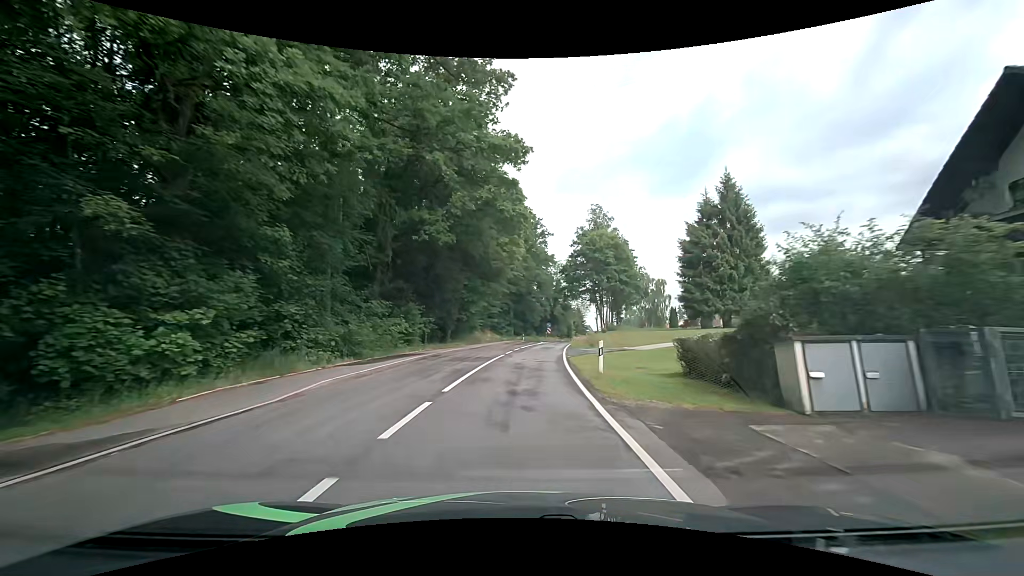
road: tertiary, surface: asphalt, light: Day
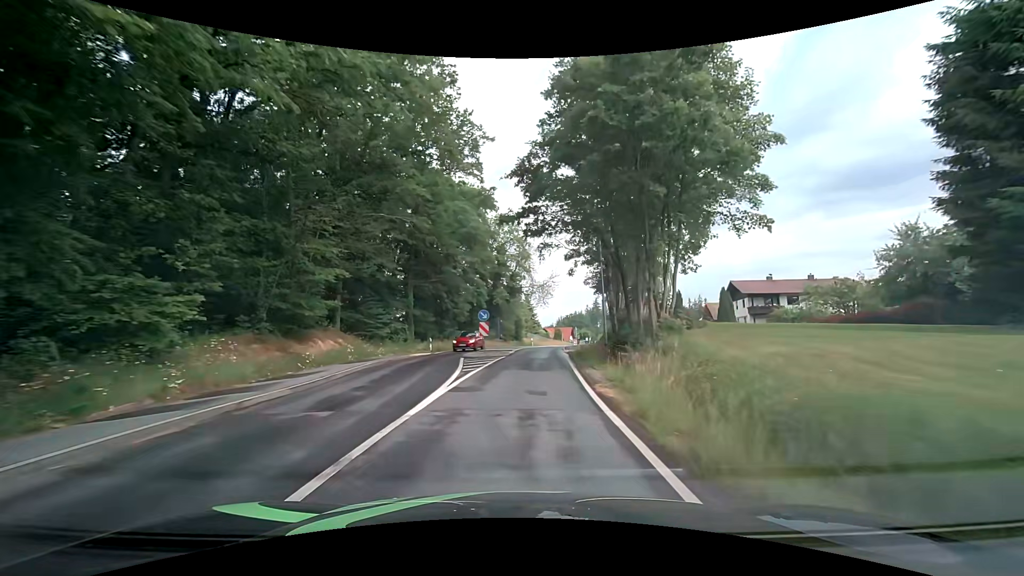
(+2.6, +41.1) m; +8°
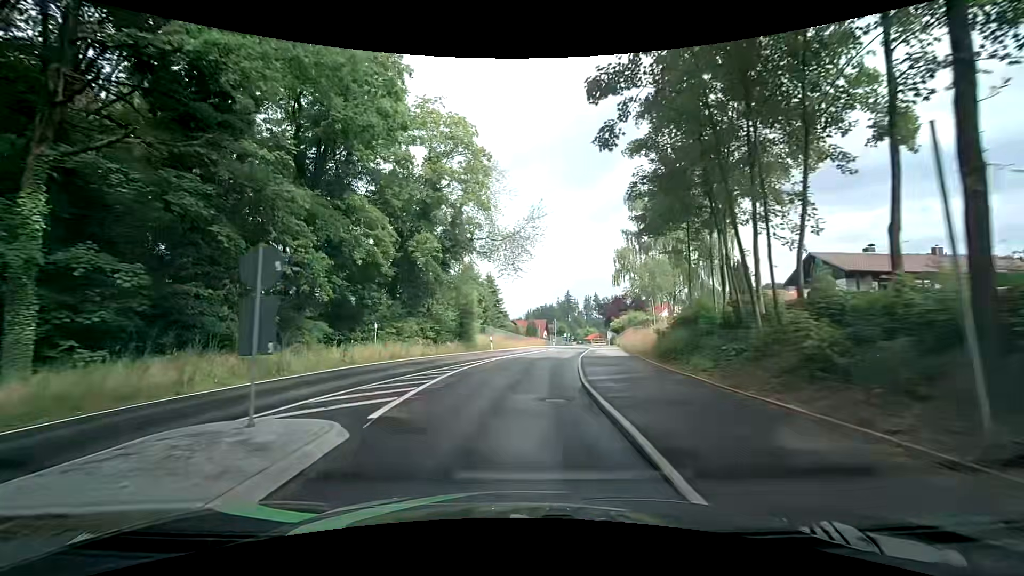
(+1.2, +29.9) m; +4°
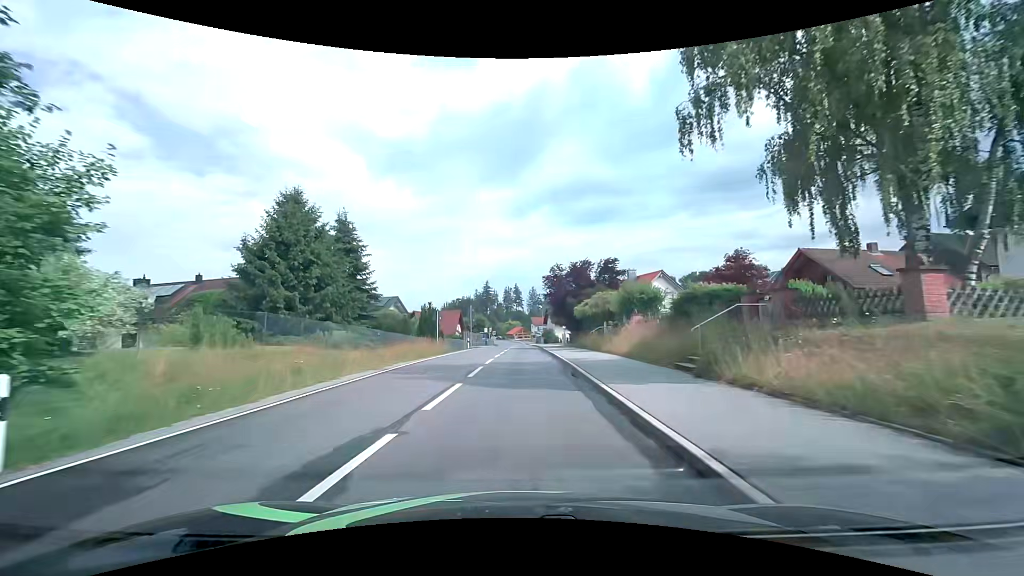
(+2.2, +32.2) m; +9°
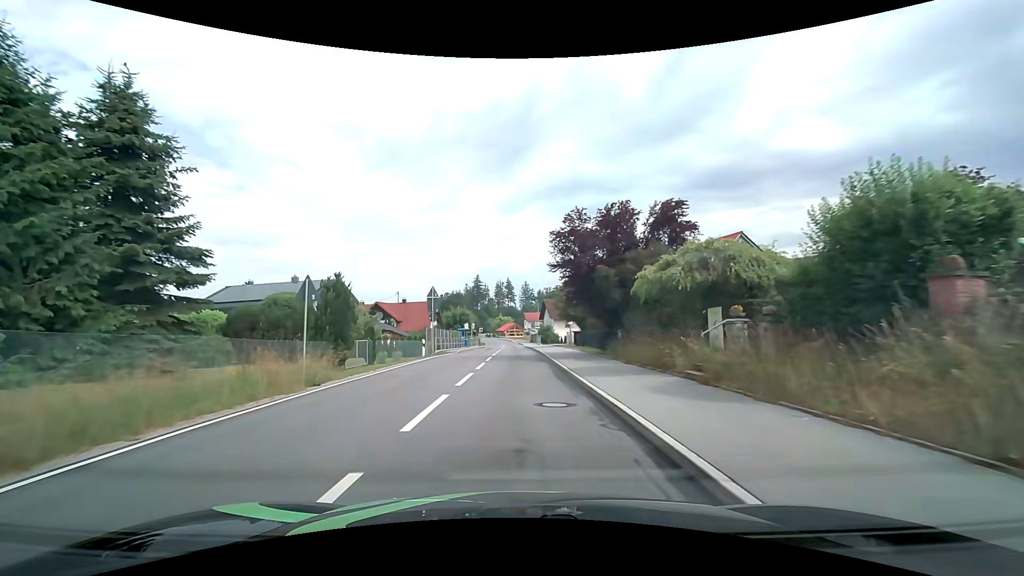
(+0.1, +19.8) m; +1°
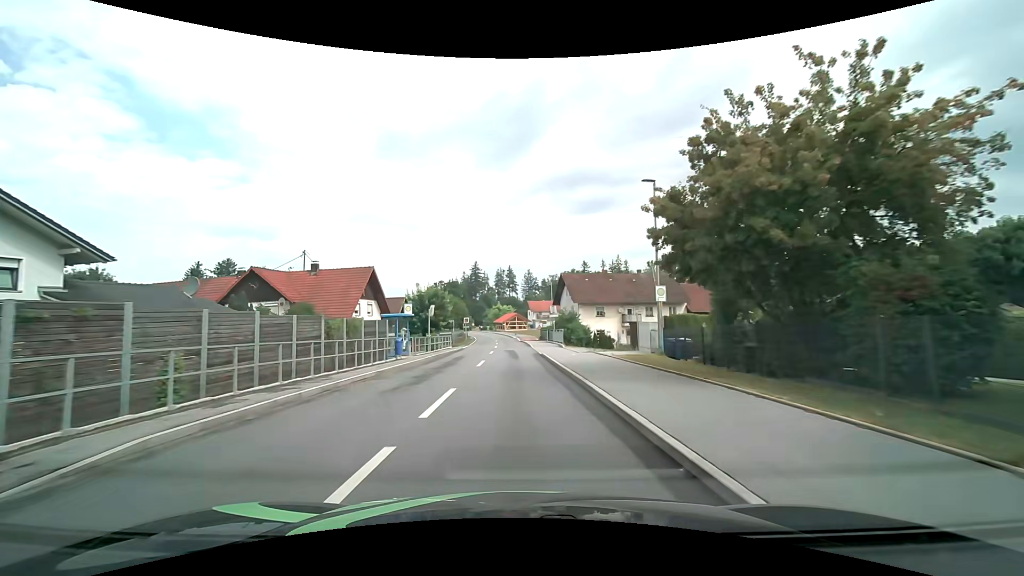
(-0.2, +35.2) m; 0°
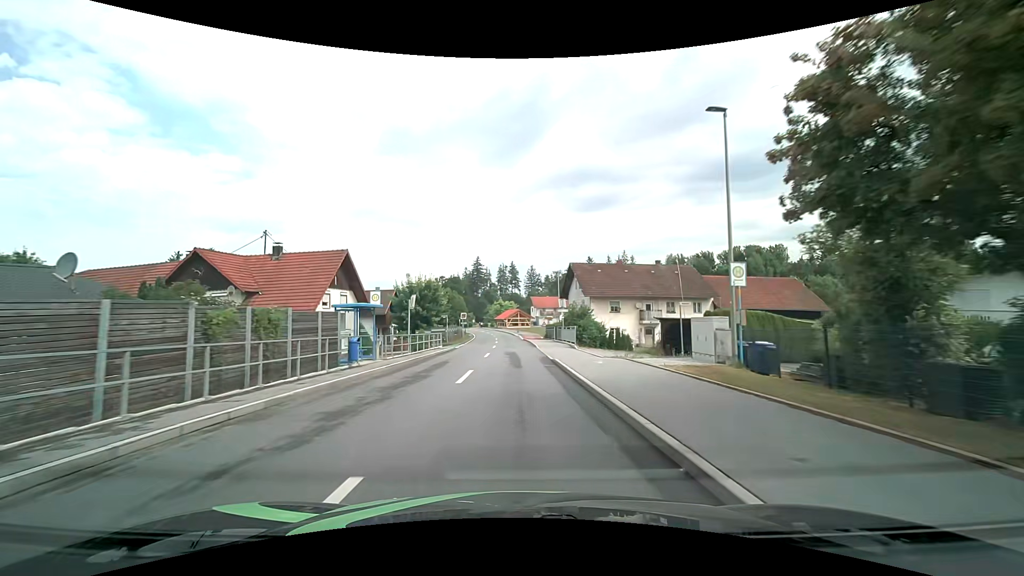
(0.0, +7.3) m; 0°
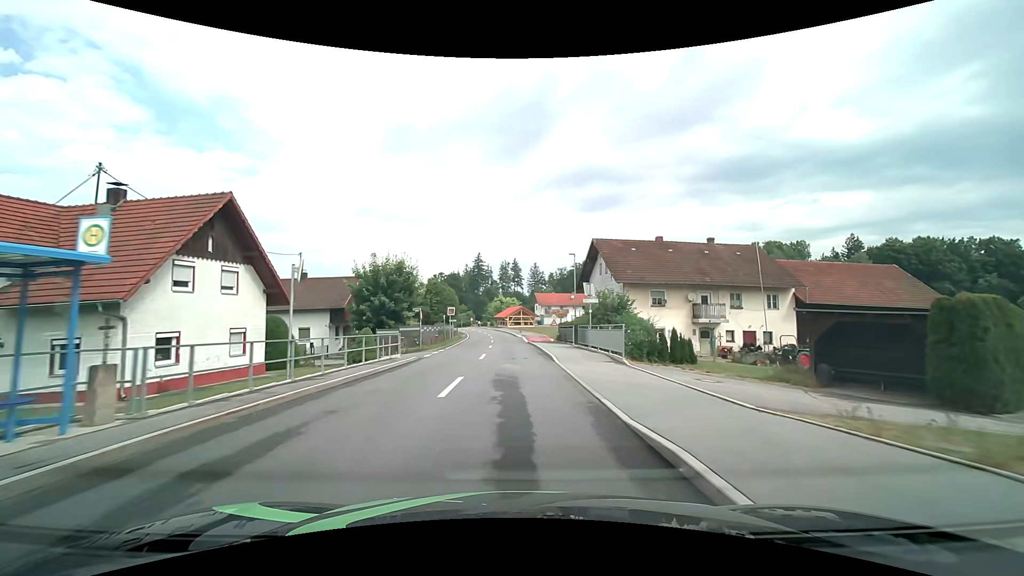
(-0.1, +14.8) m; 0°
